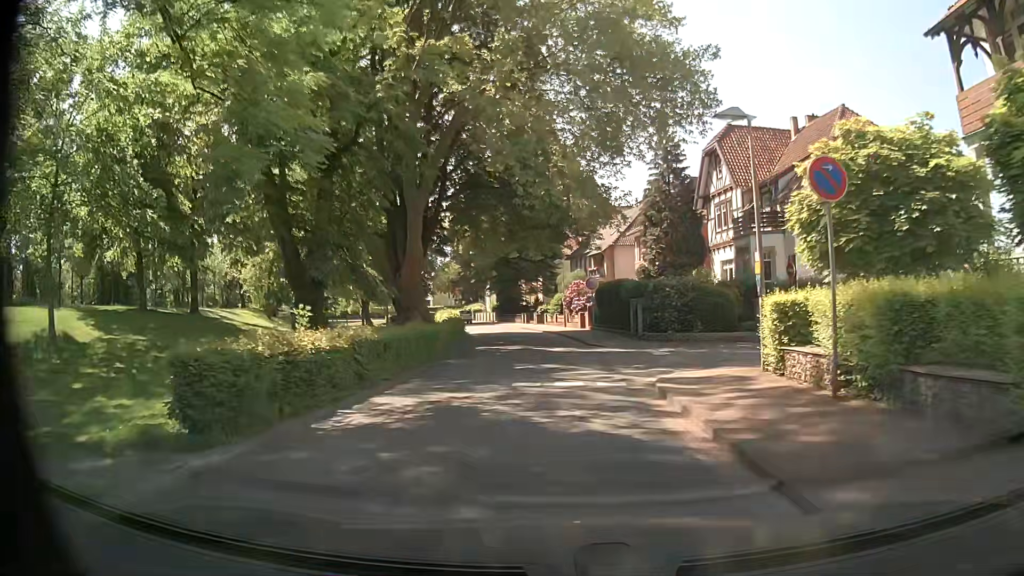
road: residential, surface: asphalt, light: Day
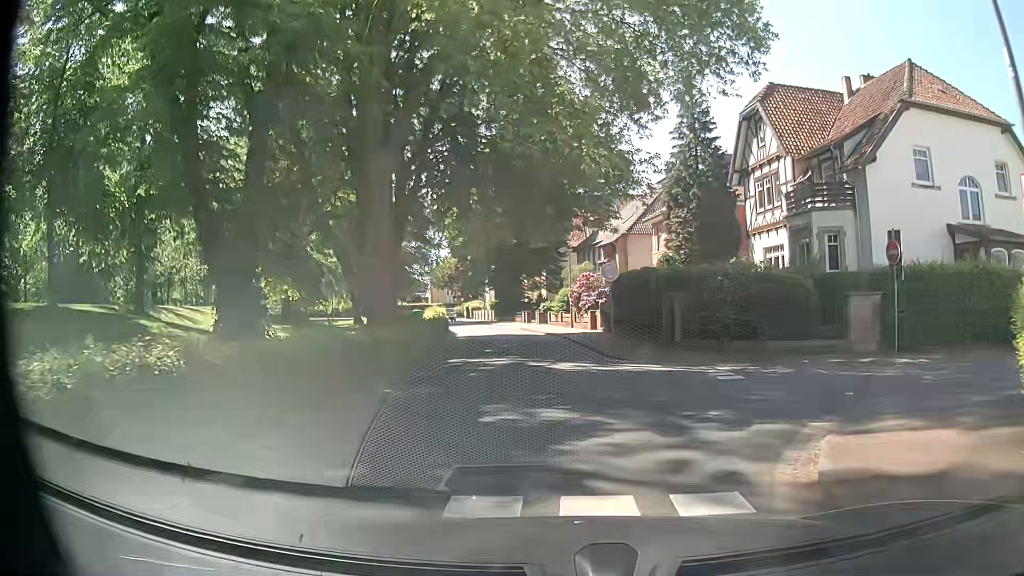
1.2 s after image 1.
(-0.1, +7.4) m; -1°
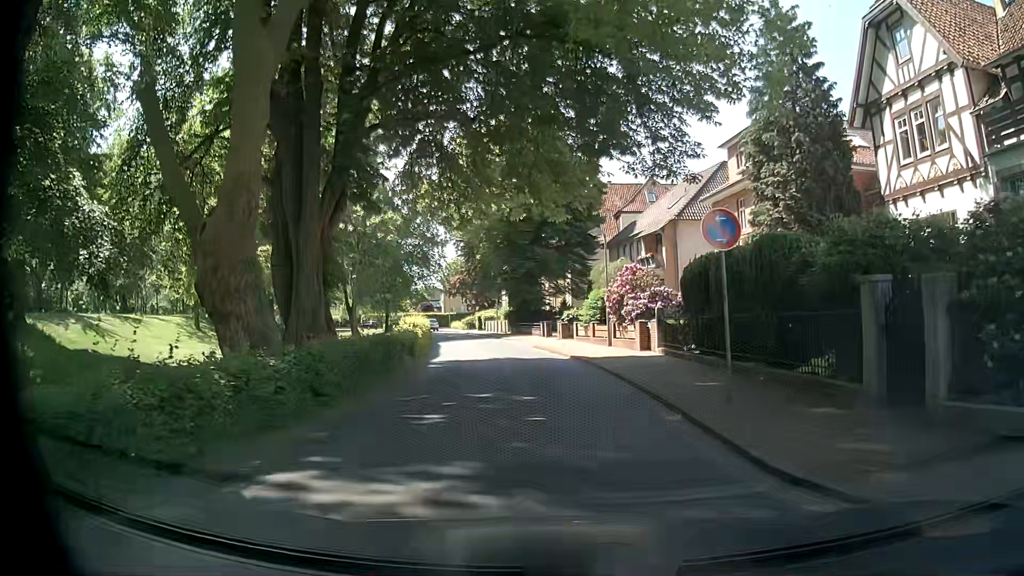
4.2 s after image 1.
(-0.1, +13.3) m; -1°
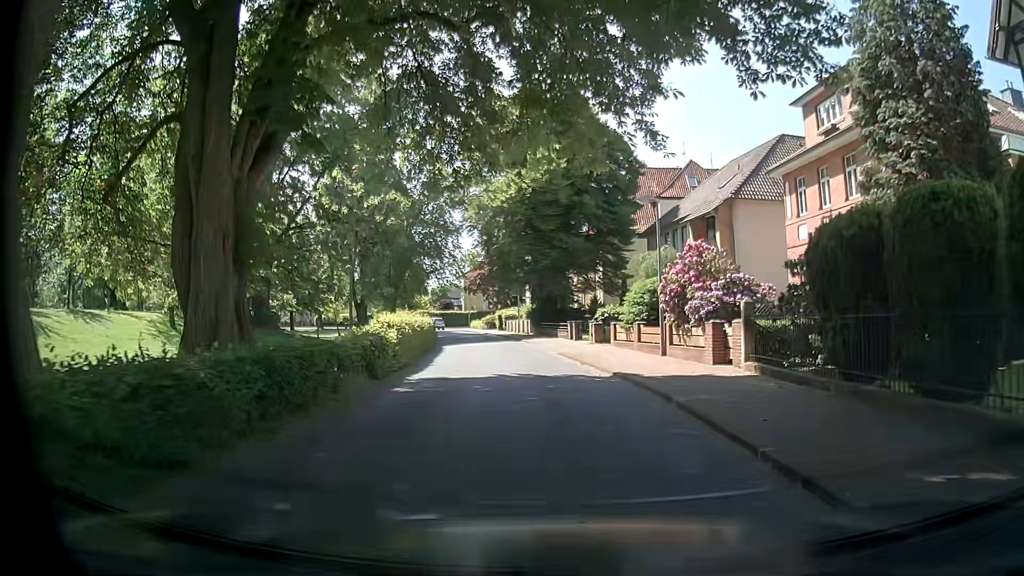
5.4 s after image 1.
(-0.2, +7.8) m; -2°
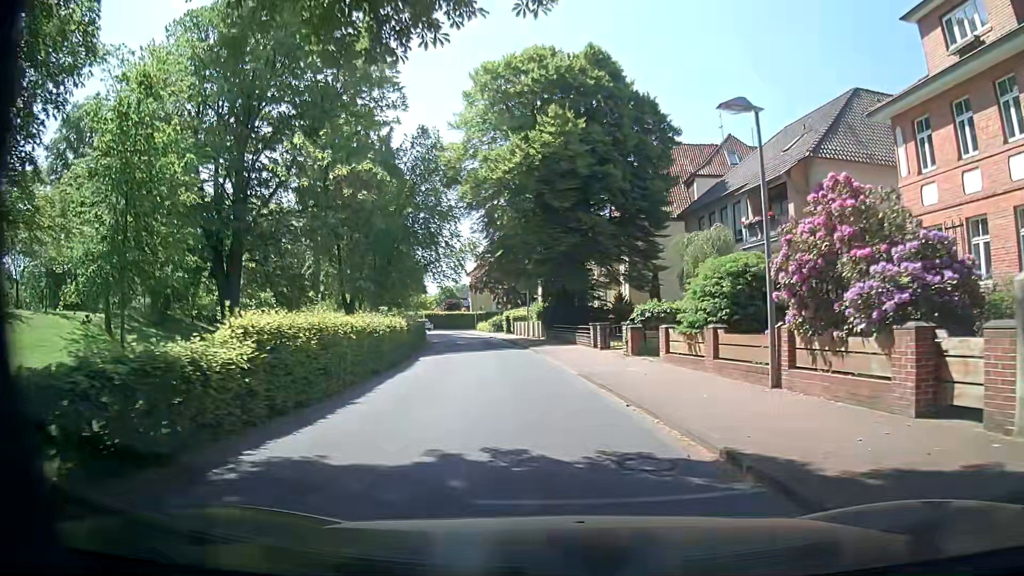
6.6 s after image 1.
(-0.3, +9.6) m; -2°
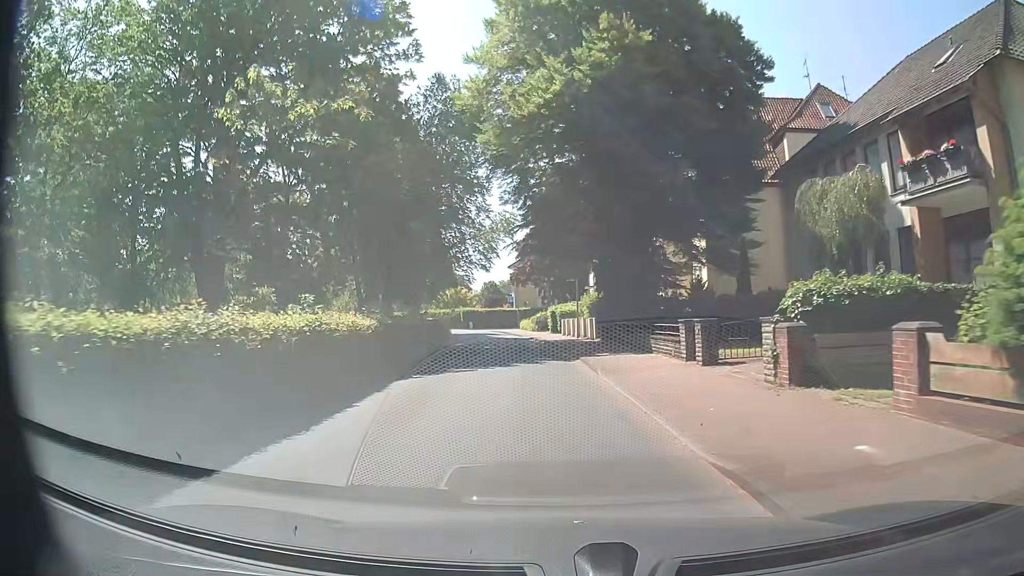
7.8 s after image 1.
(-0.1, +10.9) m; -3°
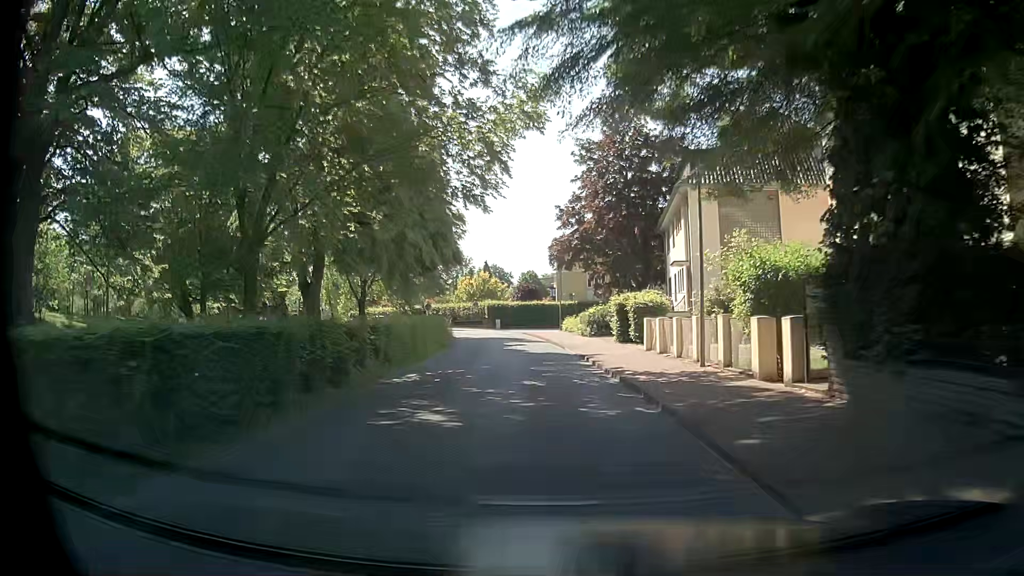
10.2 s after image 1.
(-1.2, +23.0) m; -4°
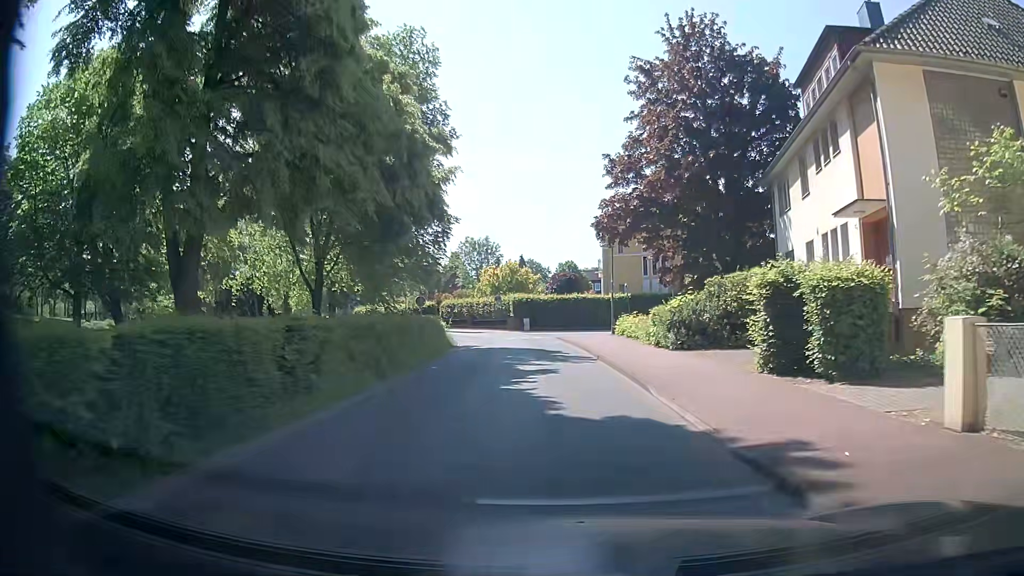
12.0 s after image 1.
(-0.5, +16.5) m; -2°
(0, +10) (0, +20) (-1, +30) (-3, +40) (-6, +49) (-11, +58) (-17, +66) (-23, +74) (-30, +81) (-37, +88) m
